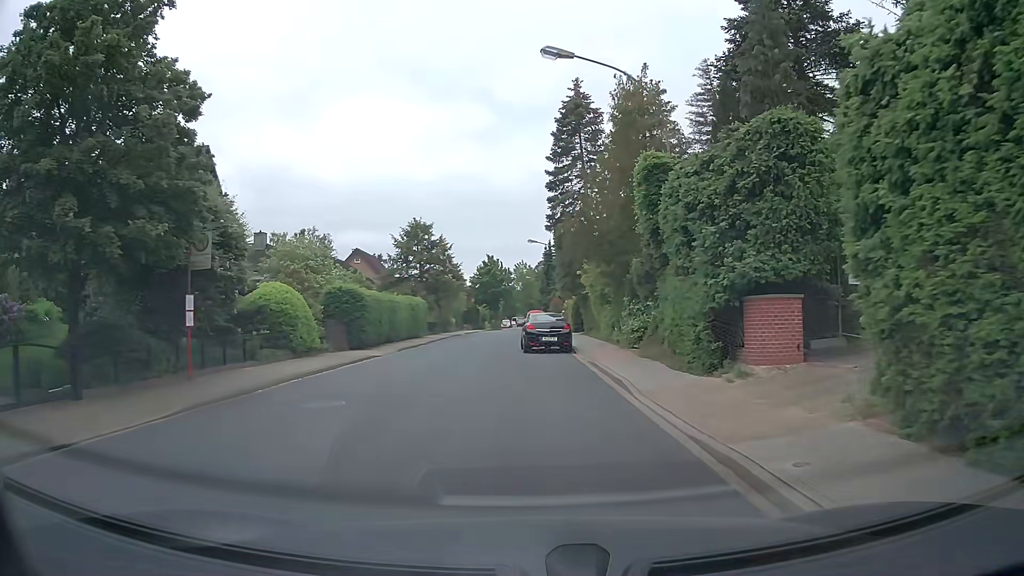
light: Day
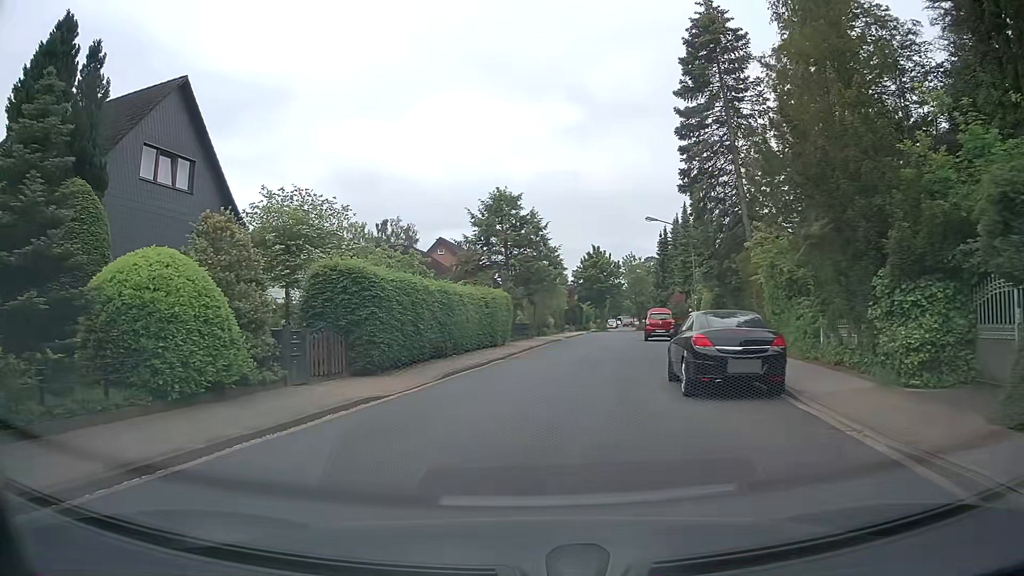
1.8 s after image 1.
(-0.9, +12.9) m; -9°
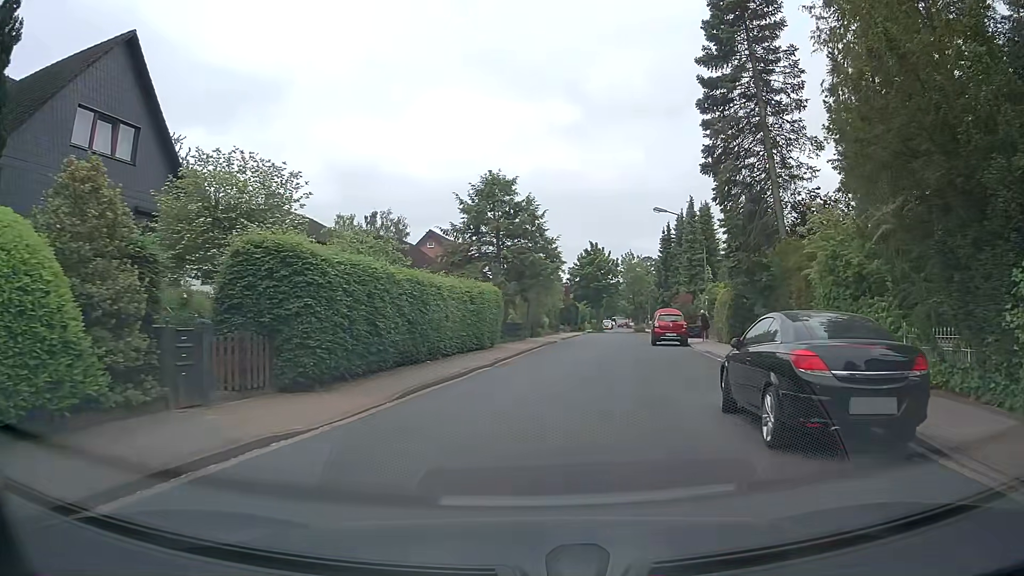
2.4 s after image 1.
(0.0, +4.4) m; +1°
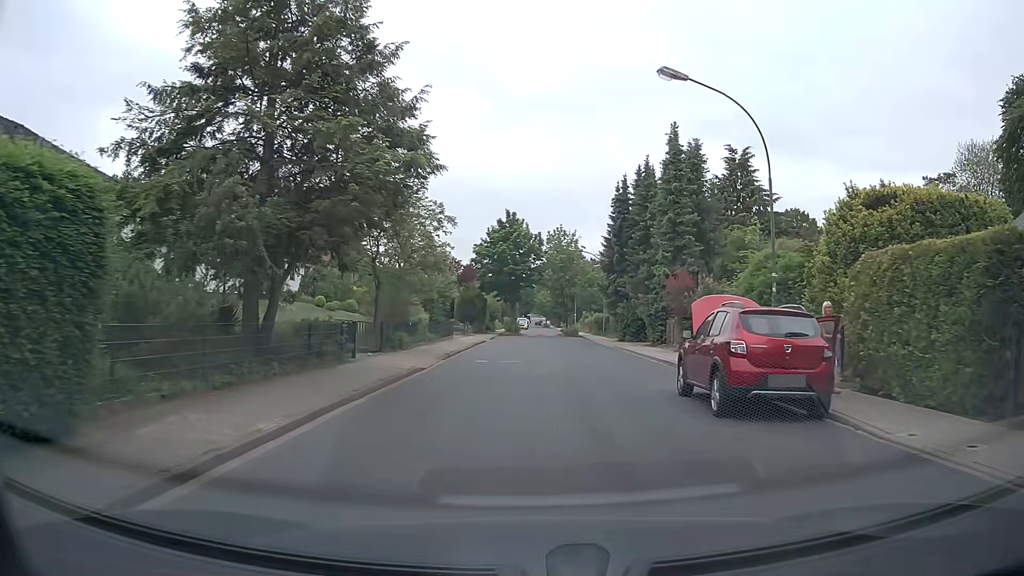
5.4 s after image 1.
(+1.8, +23.3) m; +7°
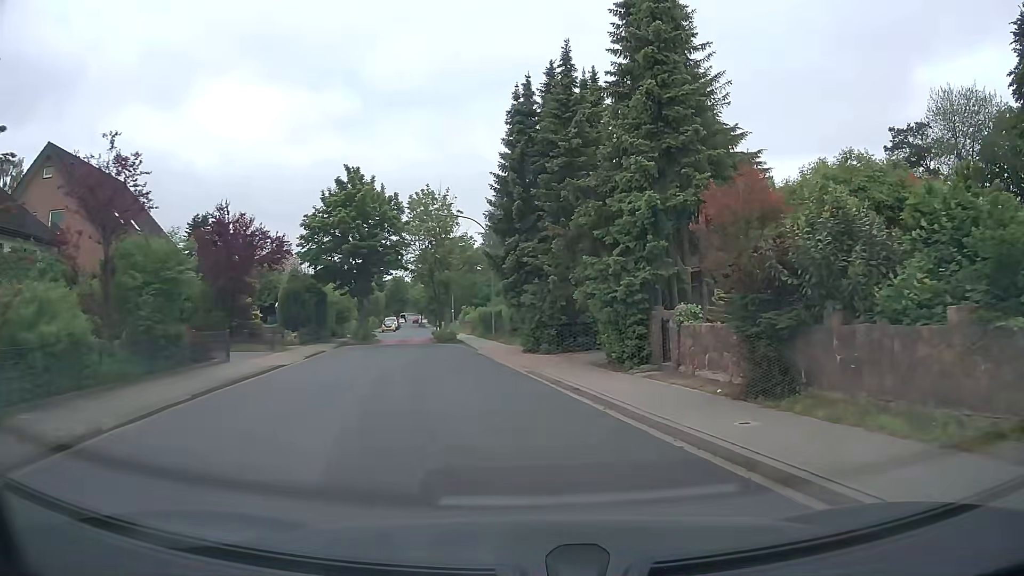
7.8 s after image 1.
(+1.4, +18.9) m; +12°
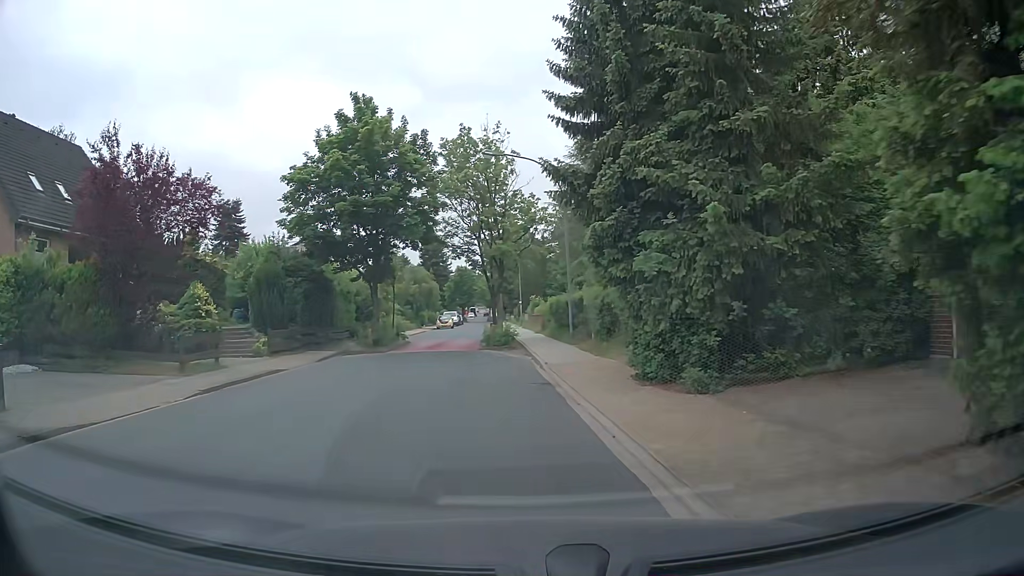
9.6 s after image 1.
(-0.8, +13.7) m; -7°
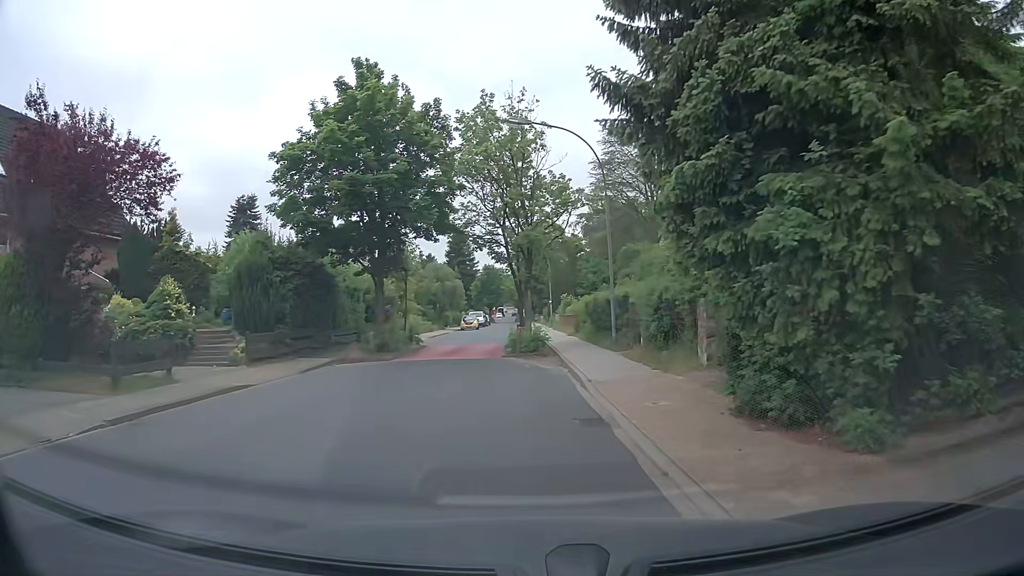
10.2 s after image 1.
(-0.1, +4.4) m; 0°
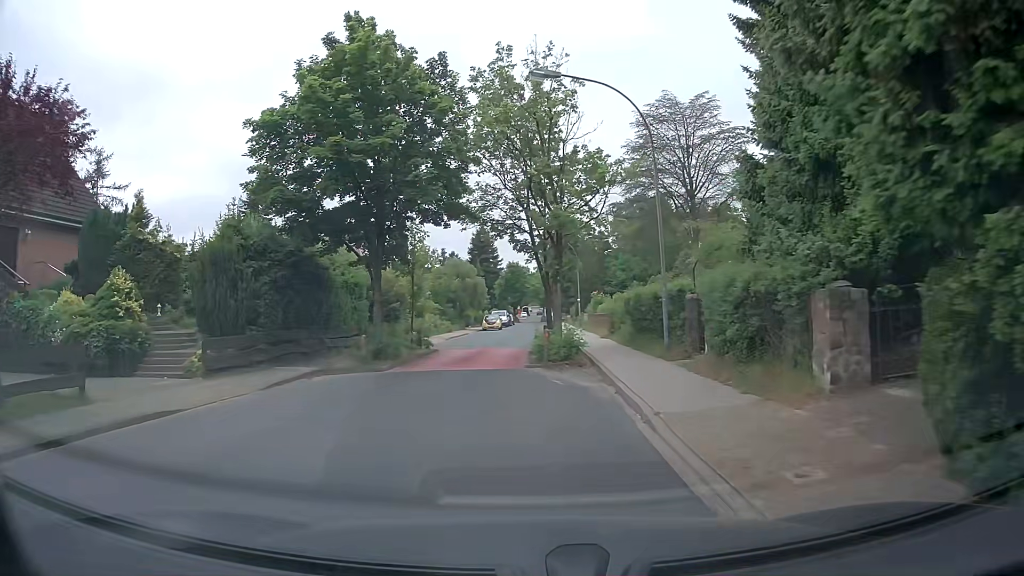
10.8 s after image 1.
(-0.2, +4.4) m; -5°
(0, +10) (-1, +20) (-1, +30) (0, +40) (+1, +50) (+1, +60) (+2, +70) (+2, +80) (+2, +90) (+2, +100) m
